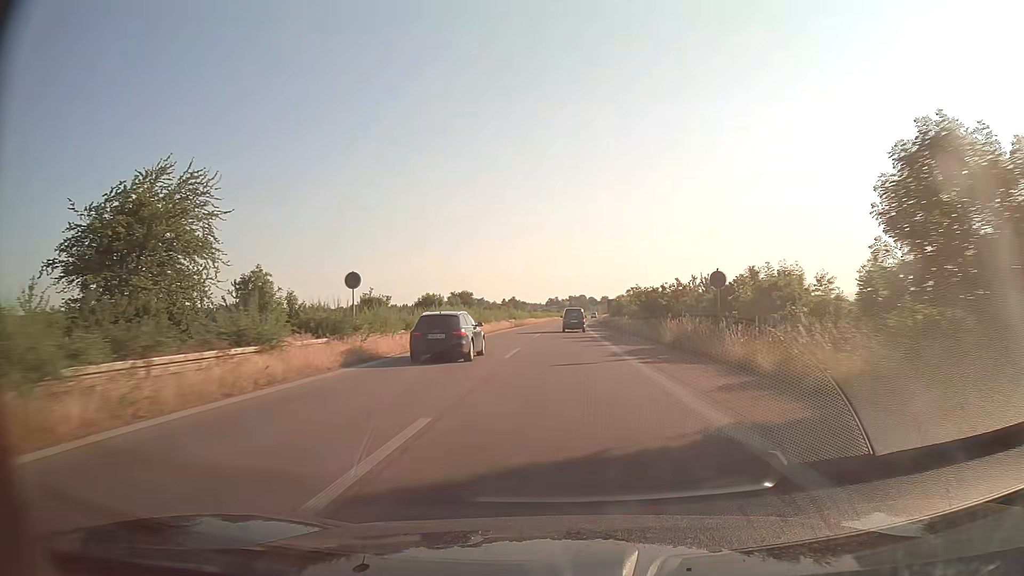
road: trunk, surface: asphalt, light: Day
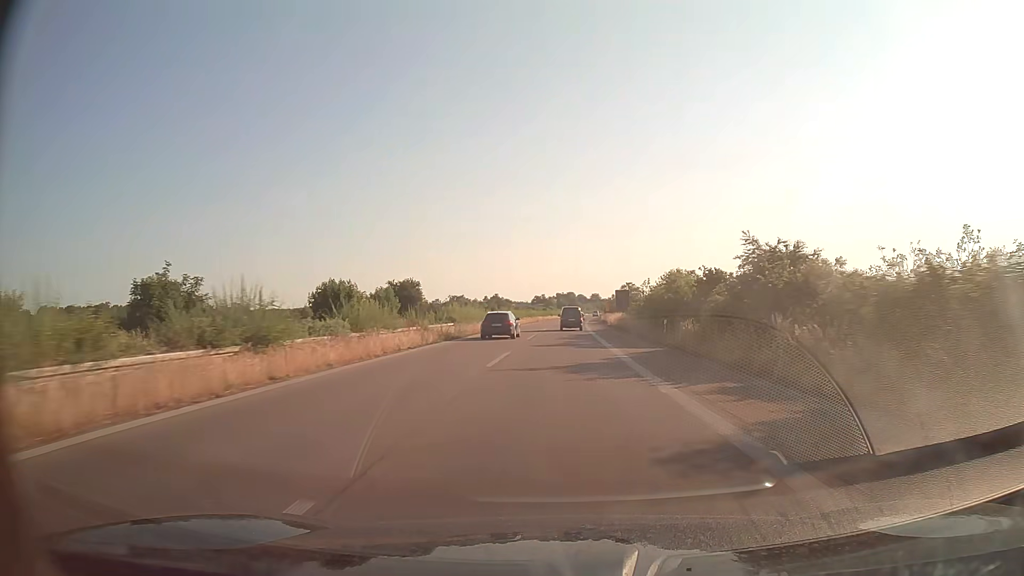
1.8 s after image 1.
(+0.4, +40.4) m; +1°
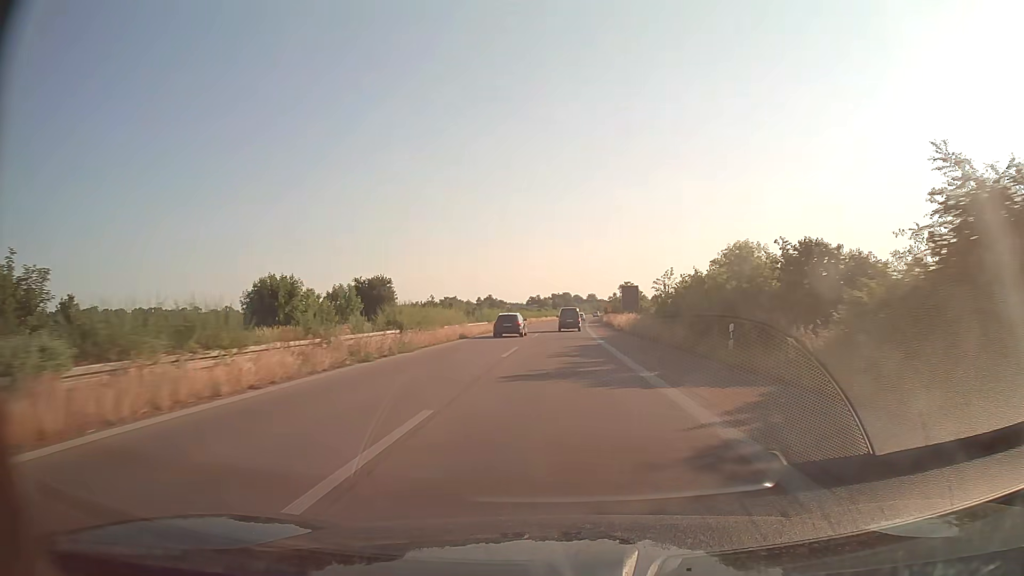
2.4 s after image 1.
(0.0, +13.5) m; 0°
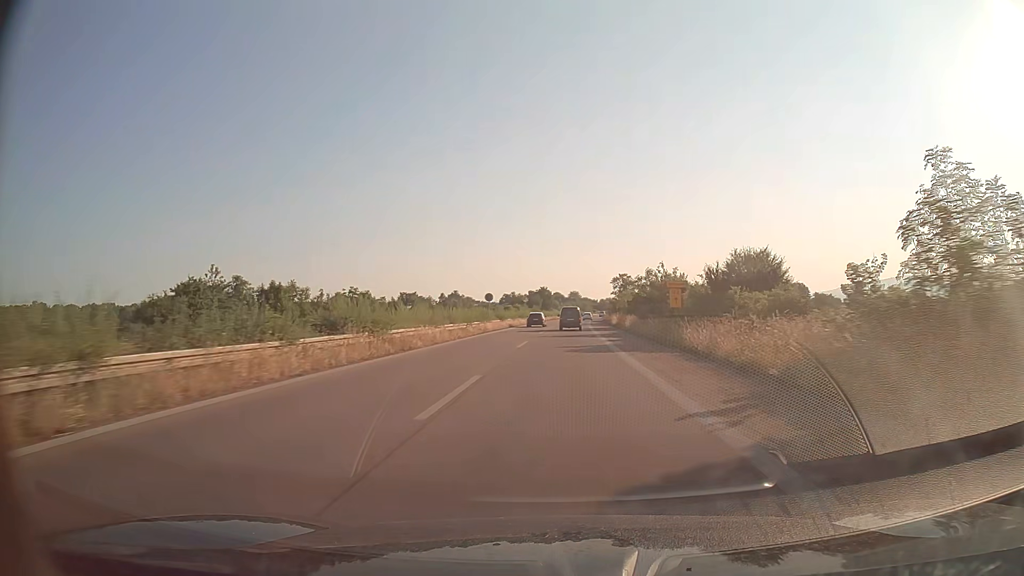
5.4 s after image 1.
(+0.9, +67.3) m; +2°
